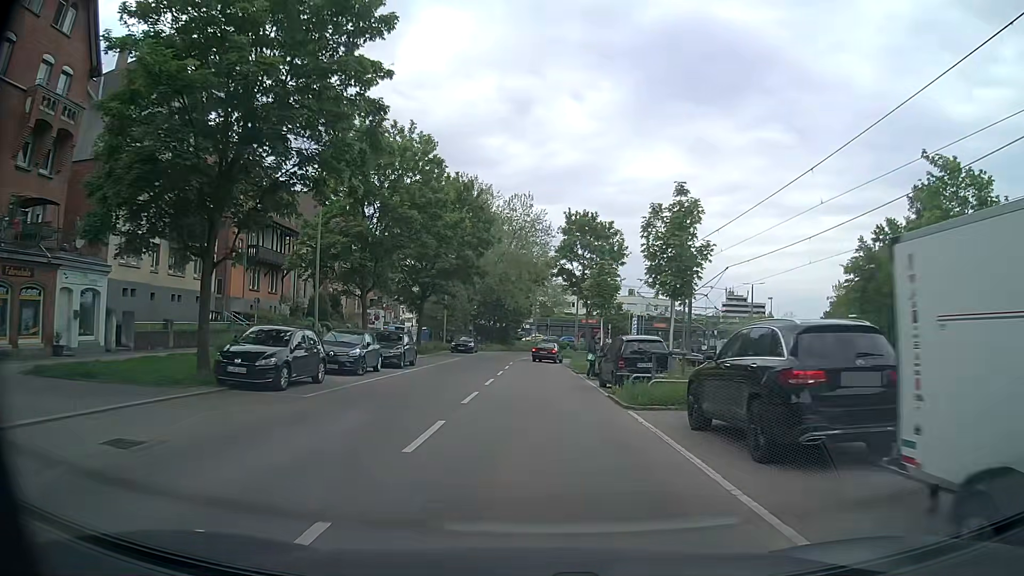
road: secondary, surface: asphalt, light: Day
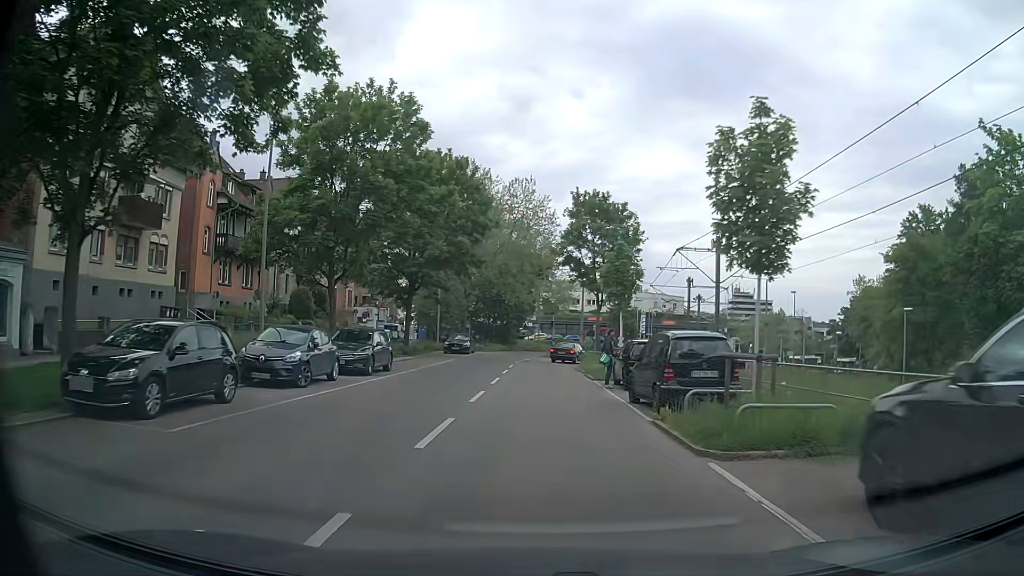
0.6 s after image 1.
(+0.1, +5.9) m; +1°
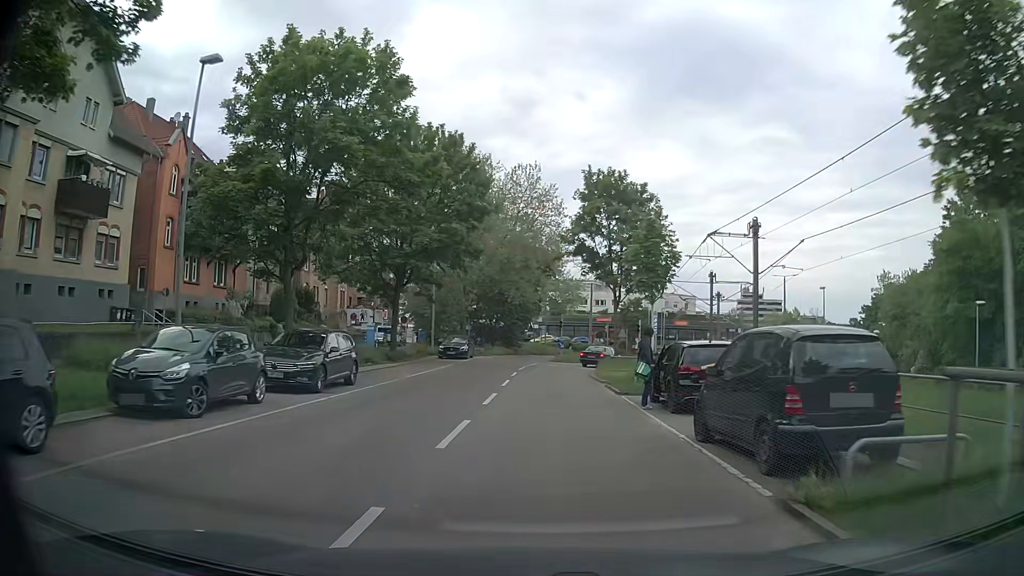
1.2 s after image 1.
(0.0, +5.7) m; -1°
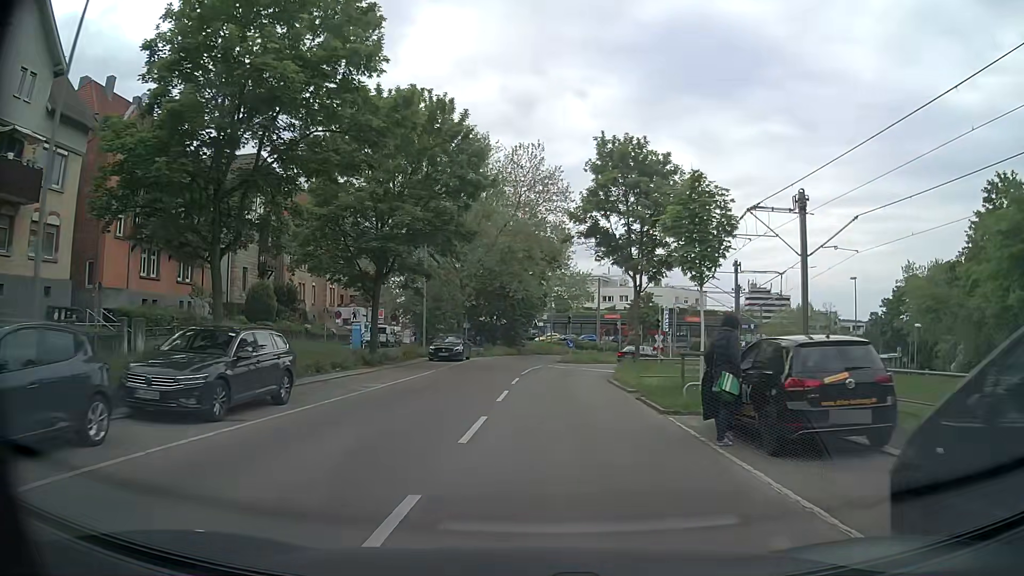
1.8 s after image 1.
(0.0, +5.6) m; +1°
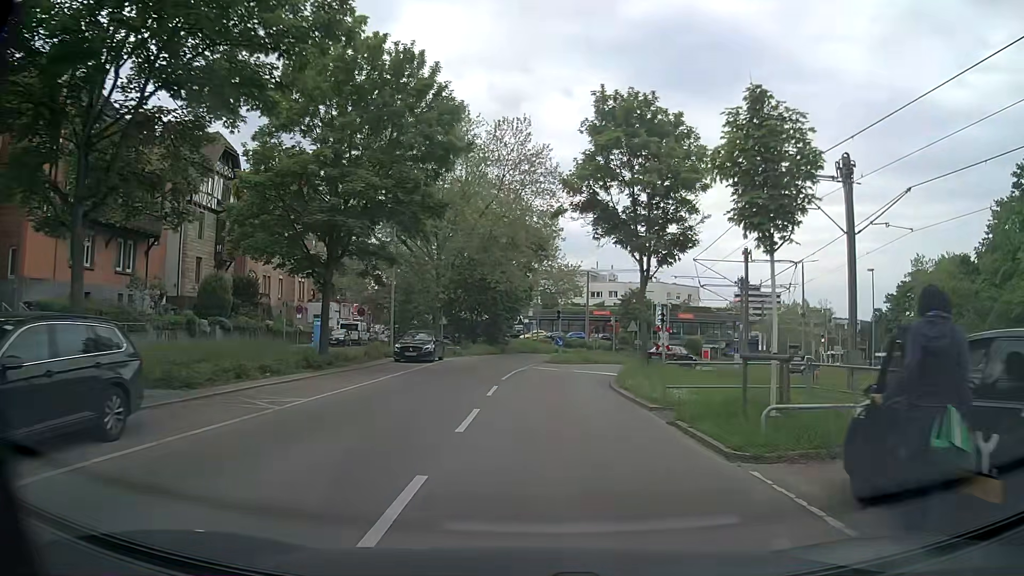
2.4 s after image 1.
(0.0, +5.4) m; 0°
